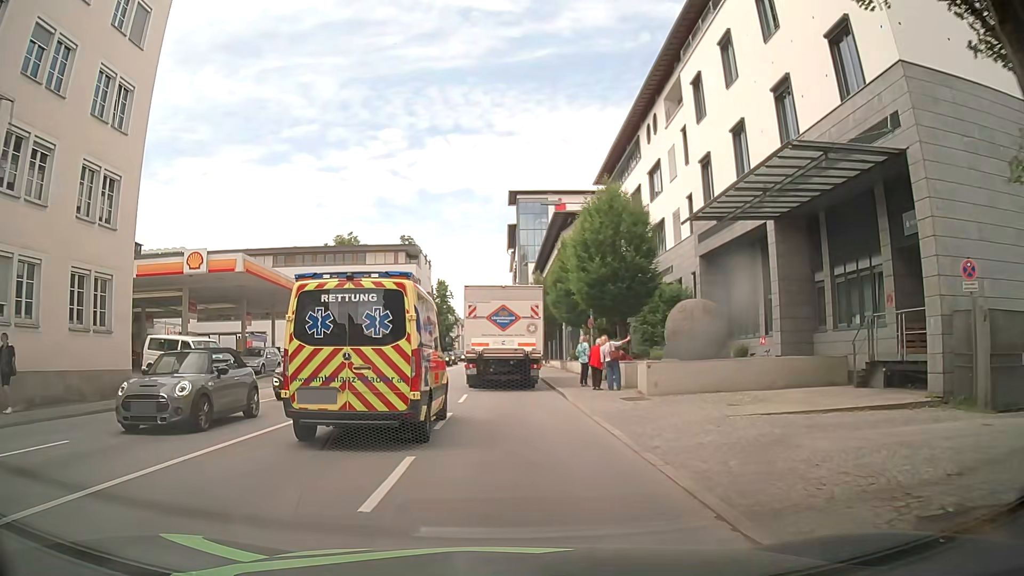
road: primary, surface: asphalt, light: Day
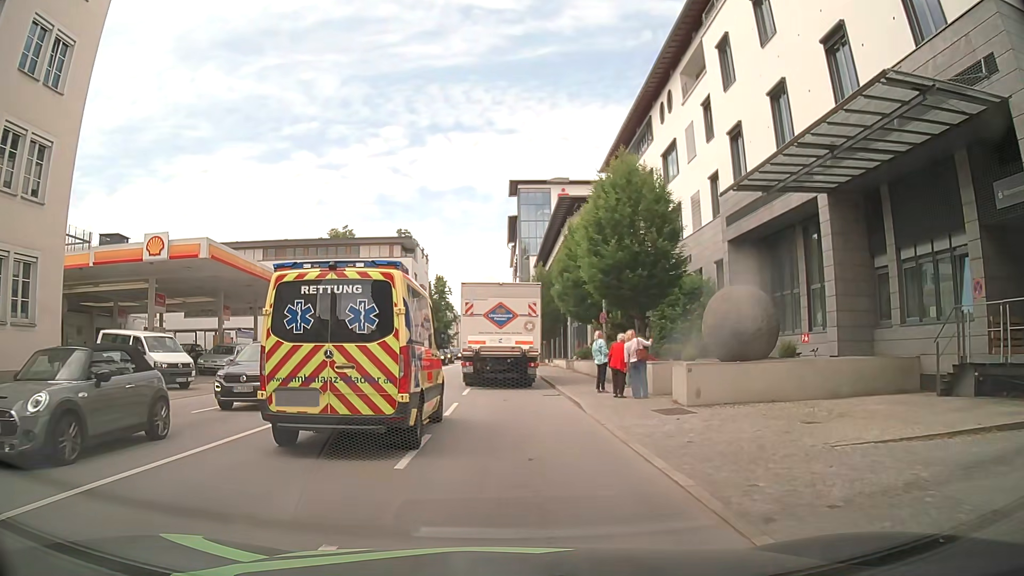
(0.0, +4.1) m; +1°
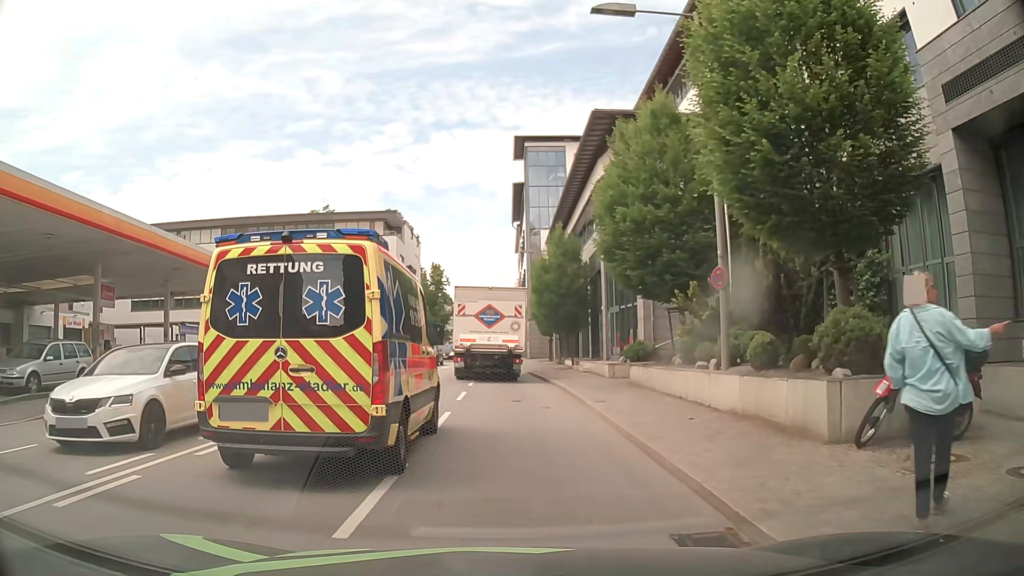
(-0.2, +14.9) m; -2°
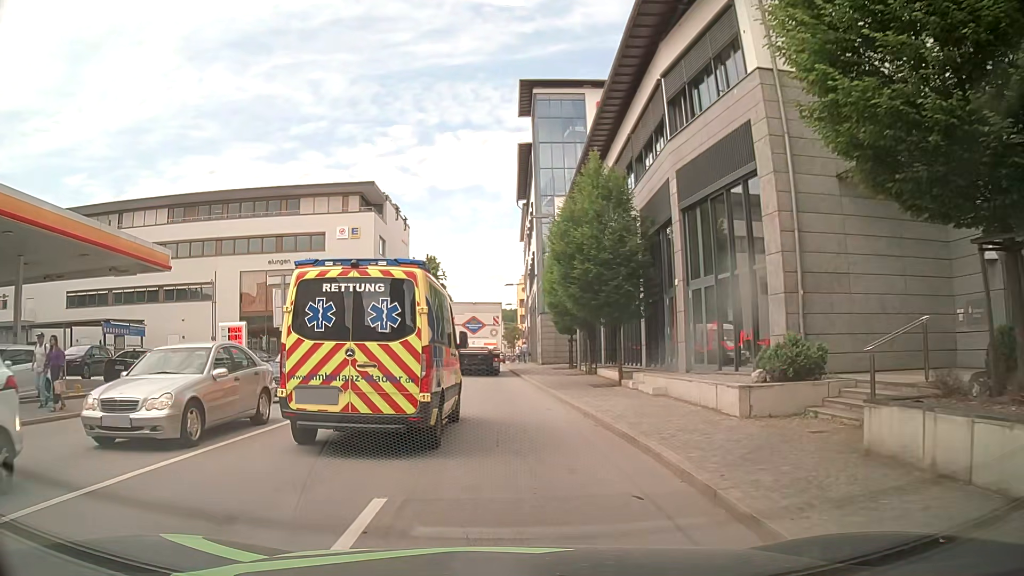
(+0.1, +13.7) m; +1°
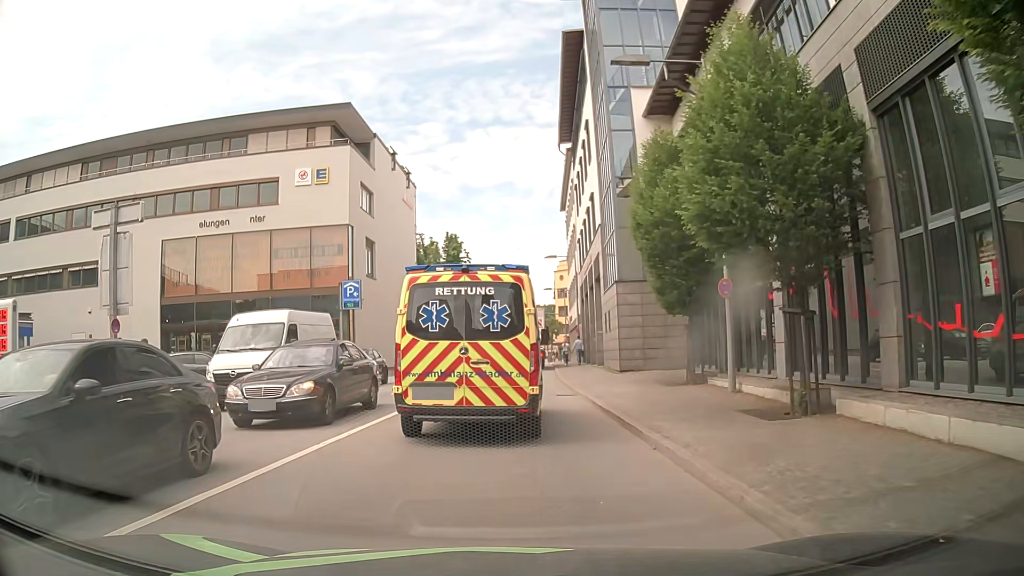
(-0.7, +19.2) m; -4°
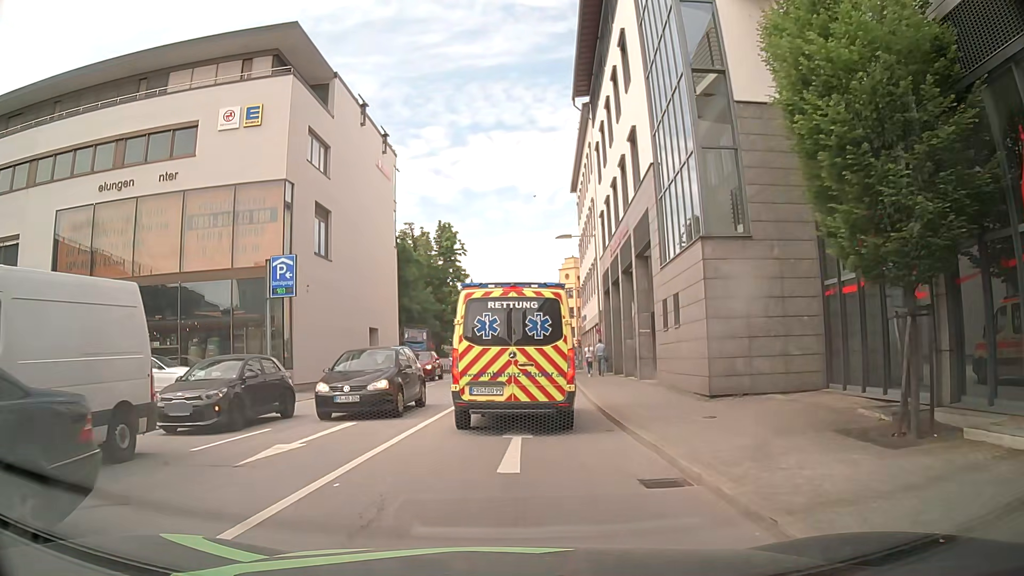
(+0.2, +11.3) m; +1°
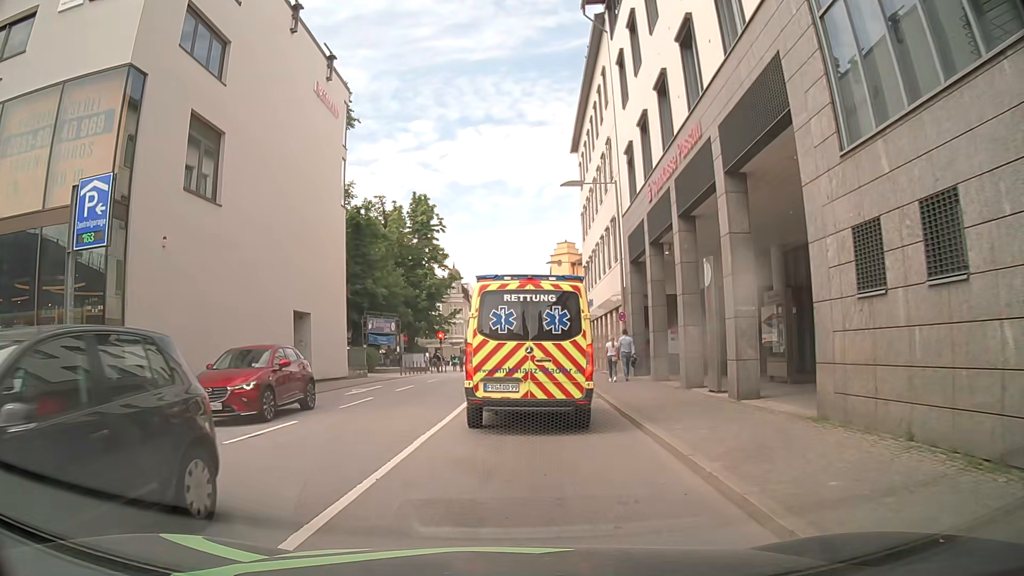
(+0.1, +11.6) m; +1°
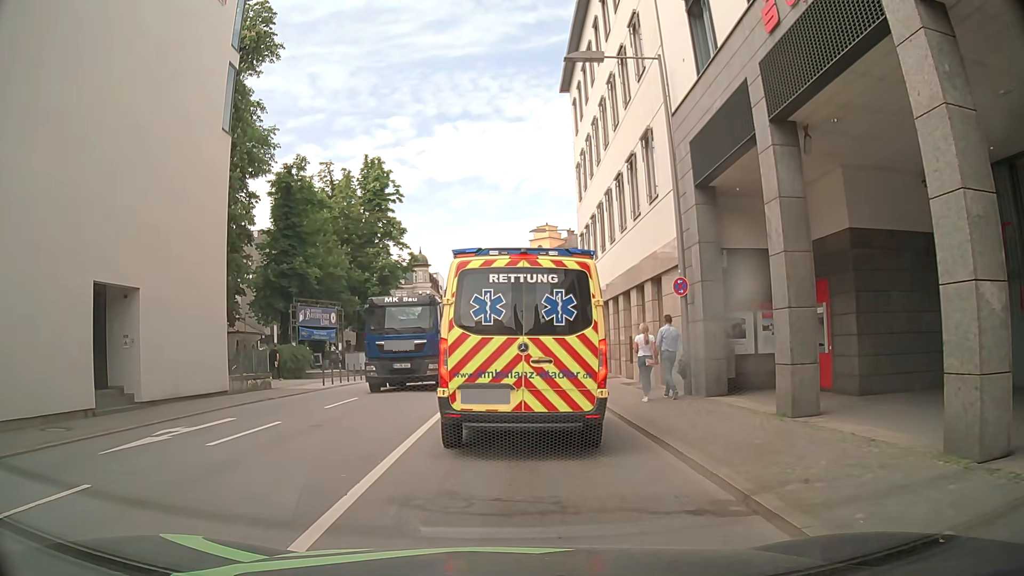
(+0.2, +12.3) m; 0°
